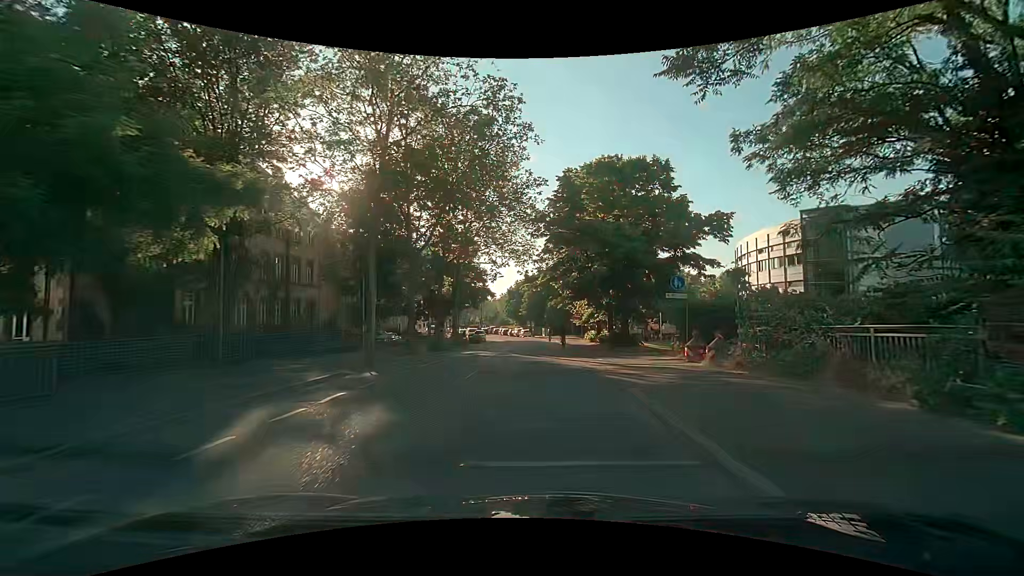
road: tertiary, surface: asphalt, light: Day
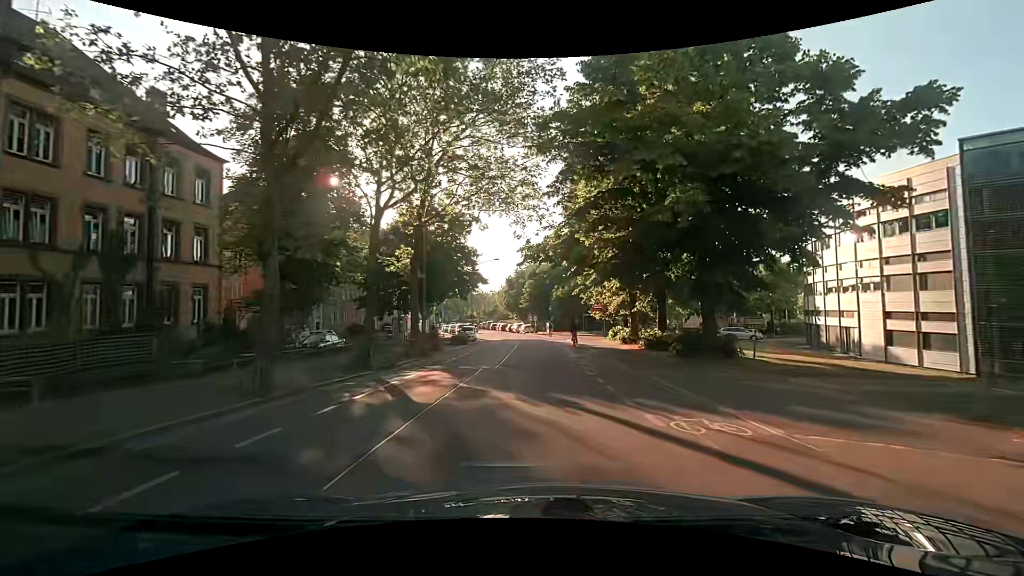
(-0.1, +15.3) m; -1°
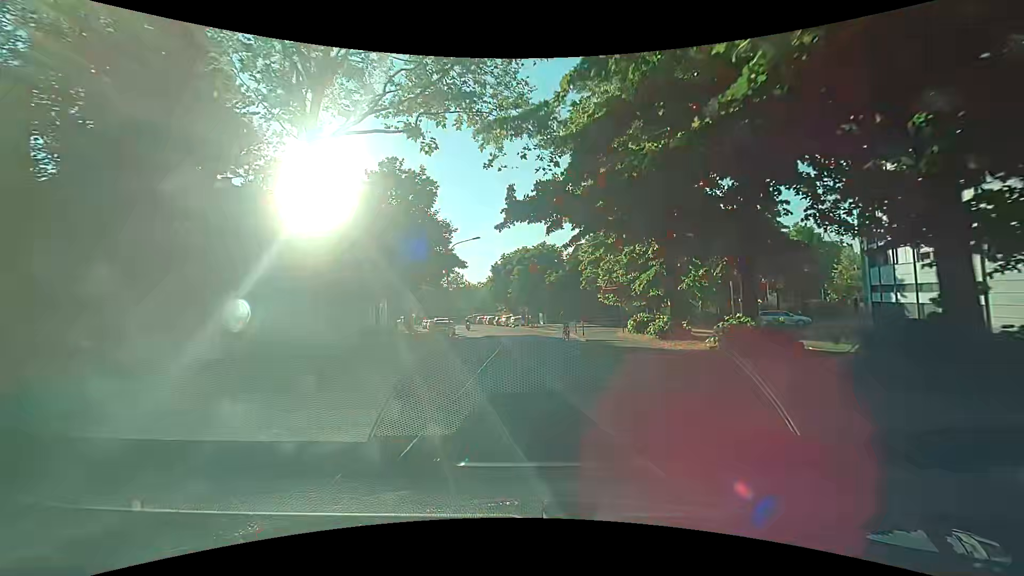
(+0.3, +11.3) m; +2°
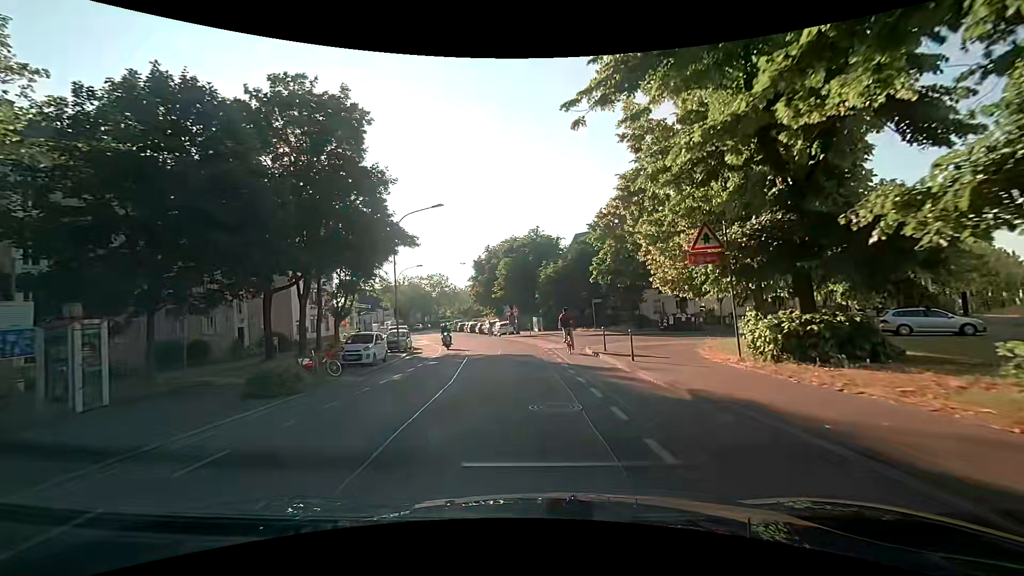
(+0.1, +17.0) m; +2°
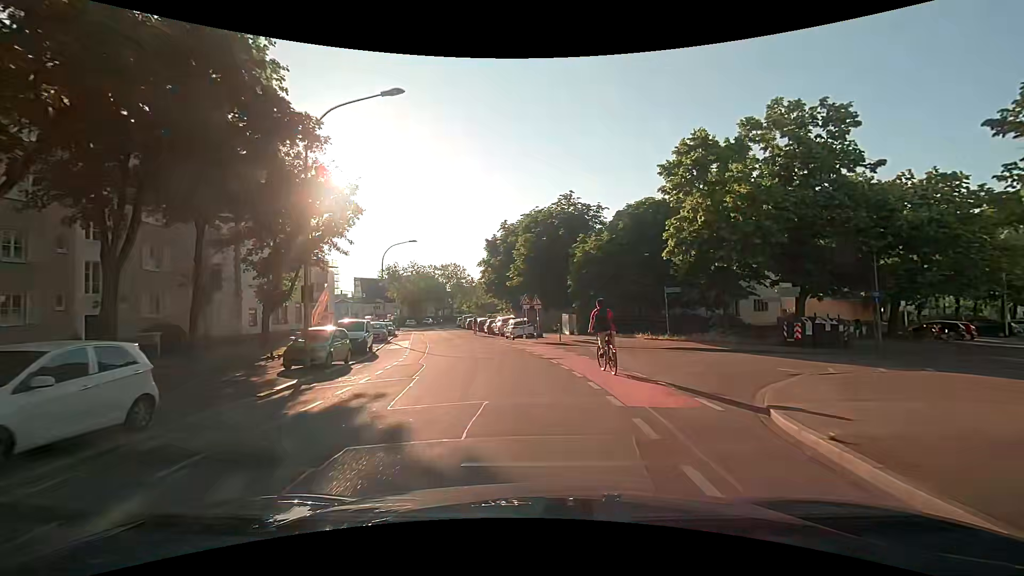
(-0.7, +16.8) m; -3°
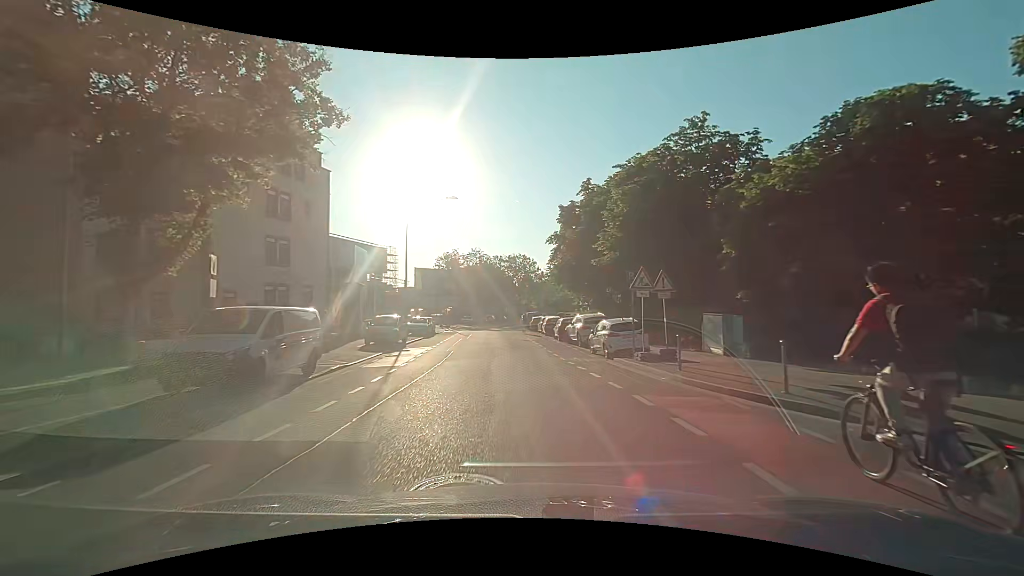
(-1.4, +17.4) m; -8°
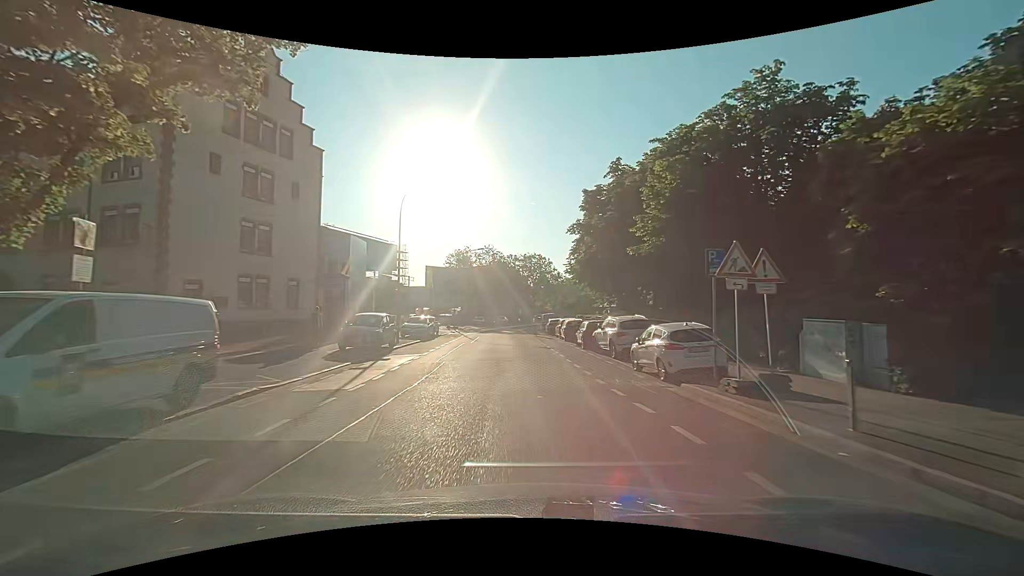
(-0.2, +6.1) m; -3°
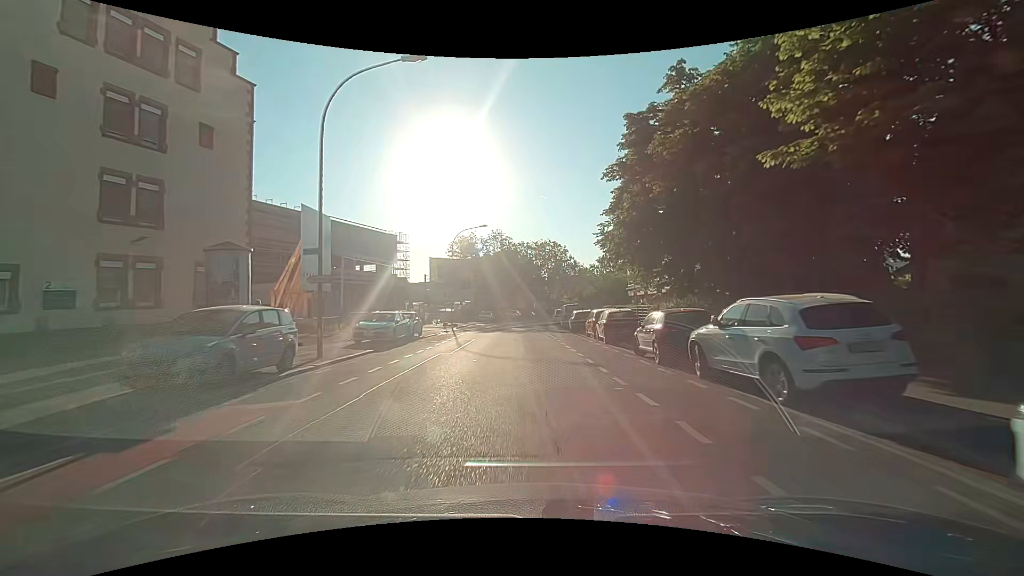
(0.0, +12.4) m; 0°
